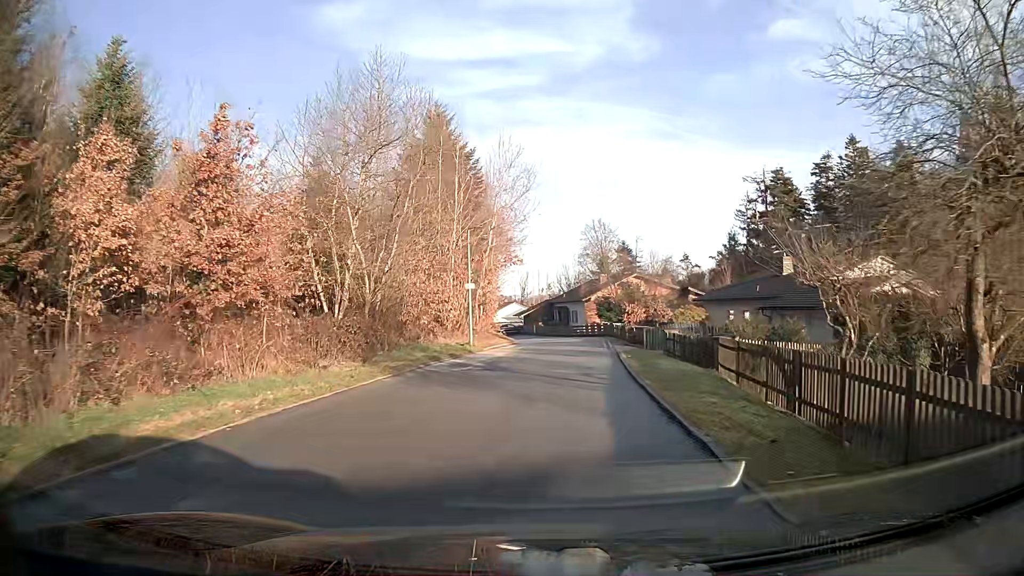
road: residential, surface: asphalt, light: Day
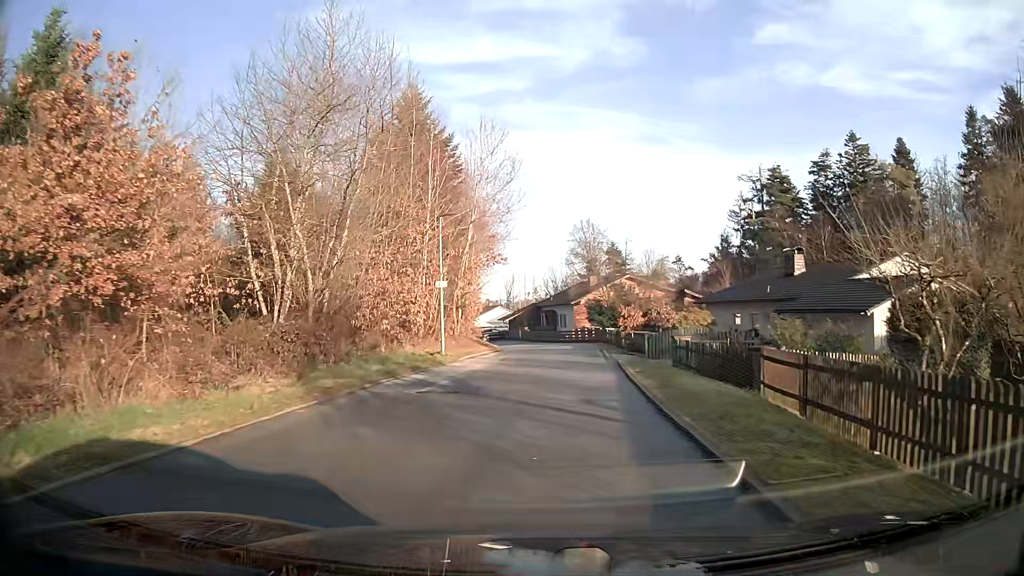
(+0.1, +4.5) m; +1°
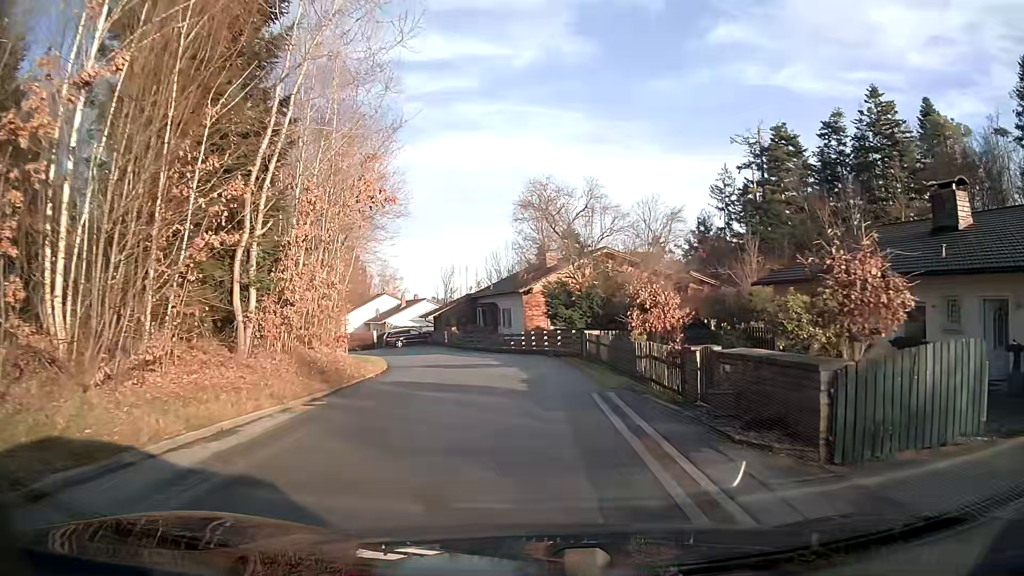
(+1.0, +22.2) m; +4°
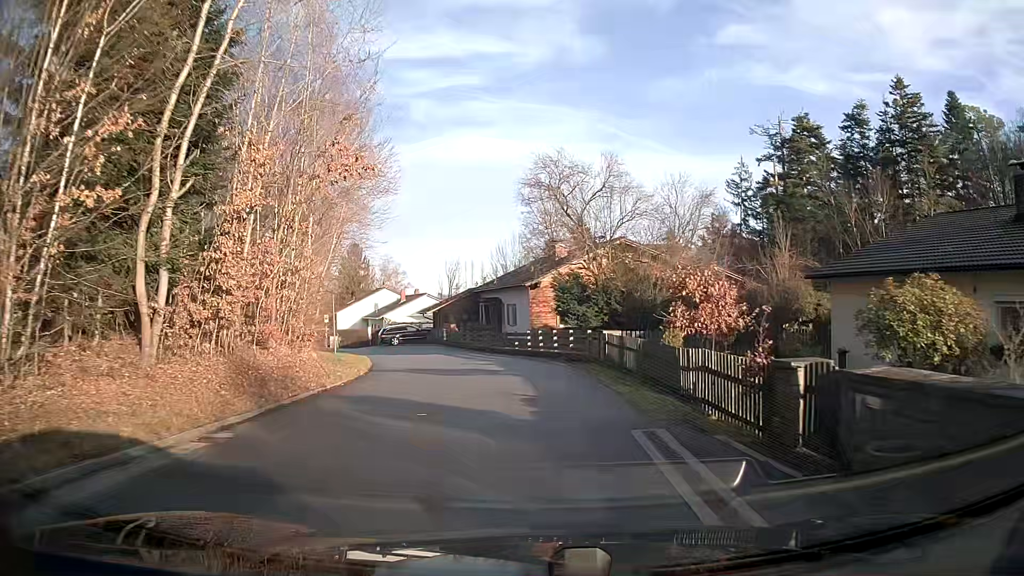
(0.0, +4.4) m; -1°
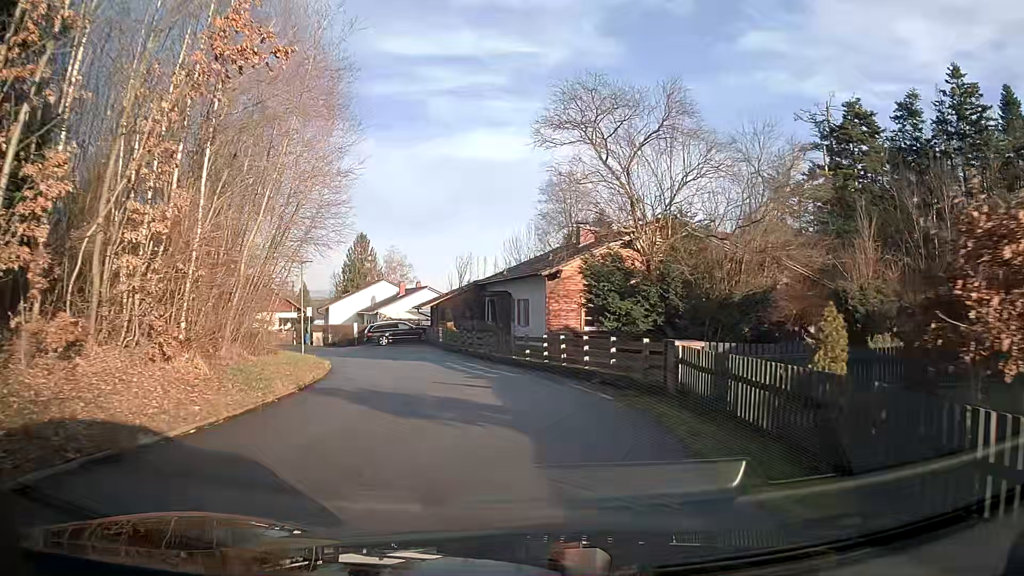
(-0.1, +8.8) m; -2°
(0, +10) (-2, +20) (-5, +29) (-9, +38) (-15, +46) (-23, +53) (-30, +60) (-38, +66) (-45, +73) (-52, +80) m
